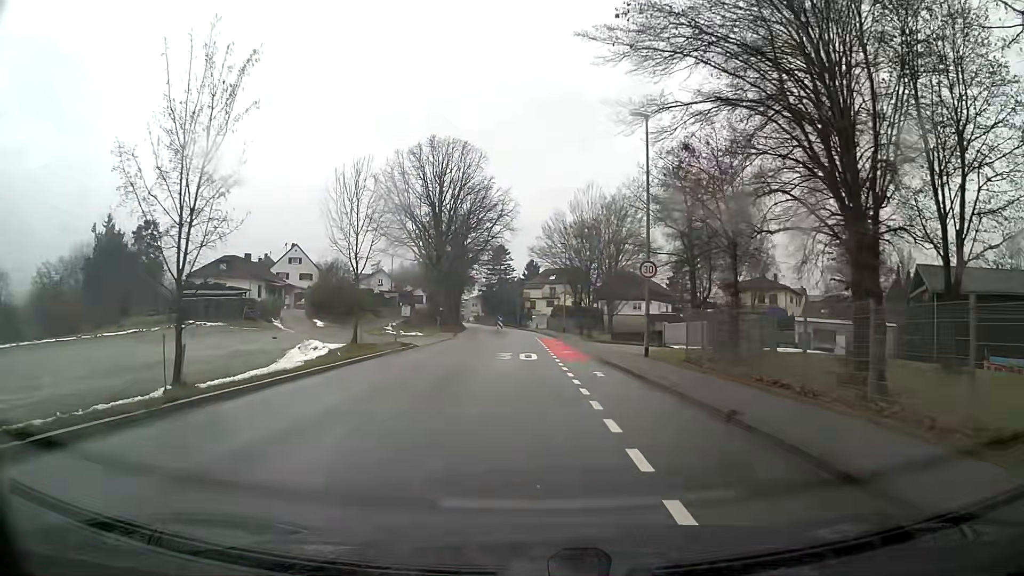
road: tertiary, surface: asphalt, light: Day
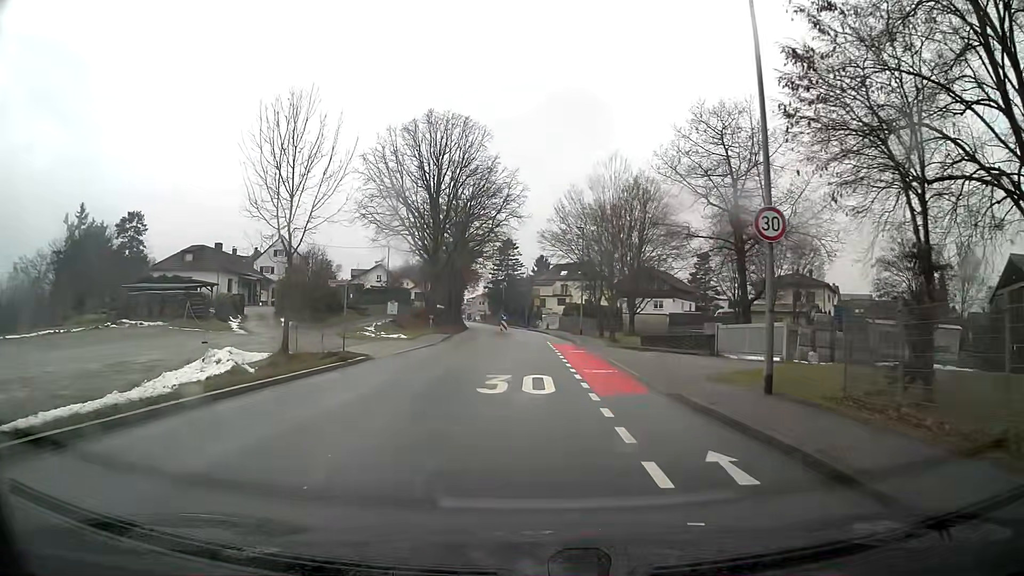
(0.0, +10.4) m; 0°
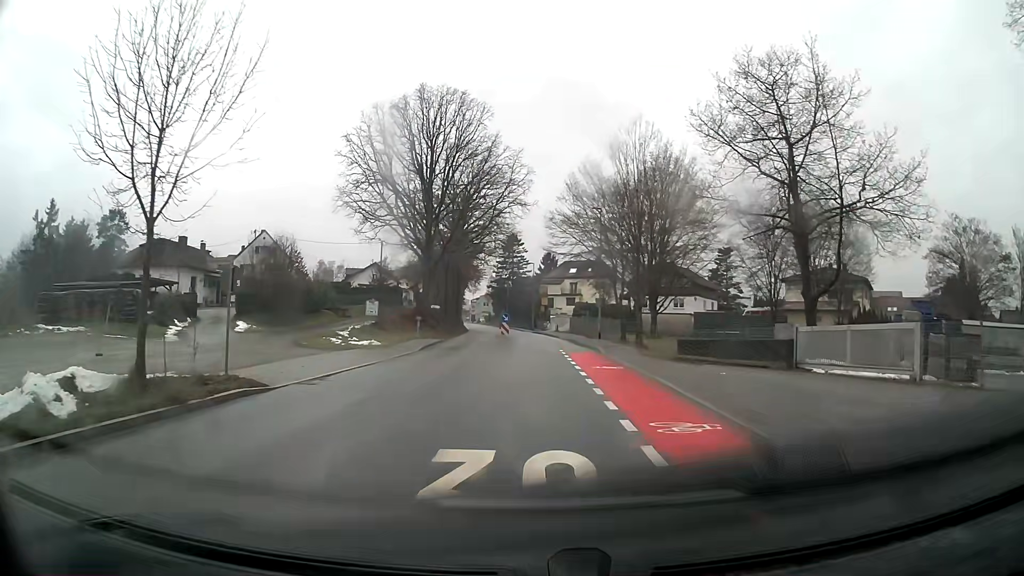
(-0.1, +9.3) m; -2°
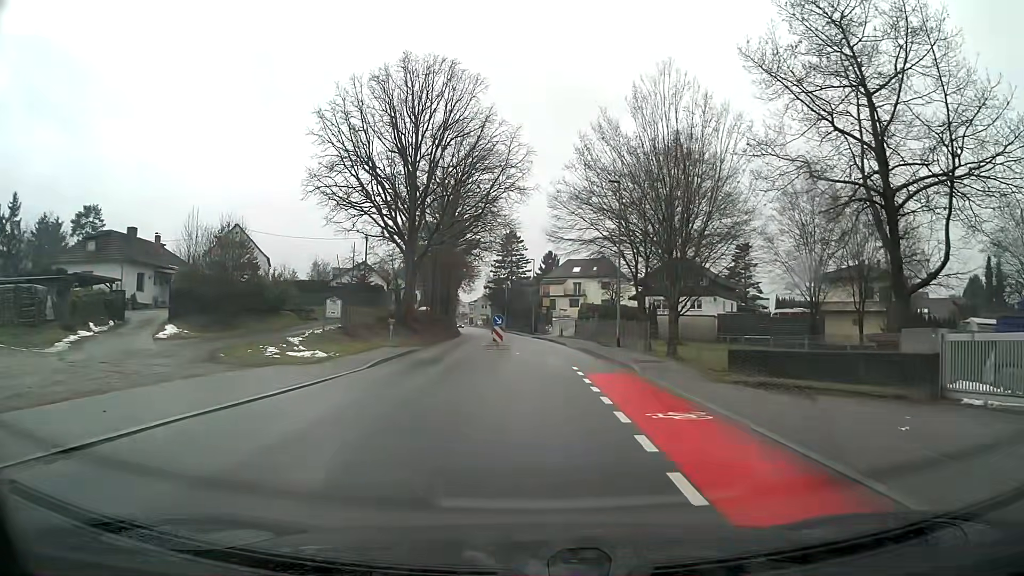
(0.0, +9.2) m; 0°
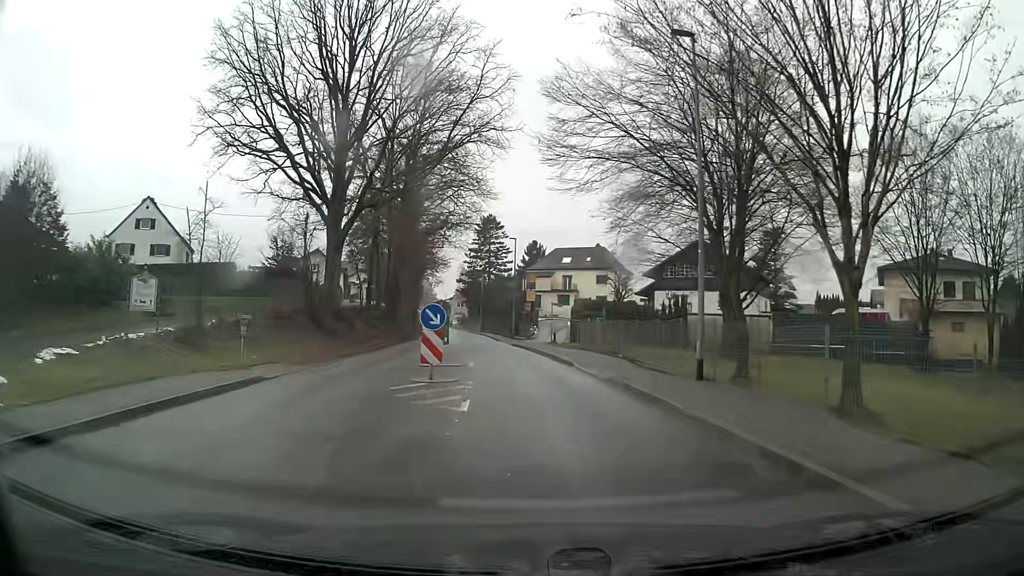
(+0.1, +18.5) m; +2°
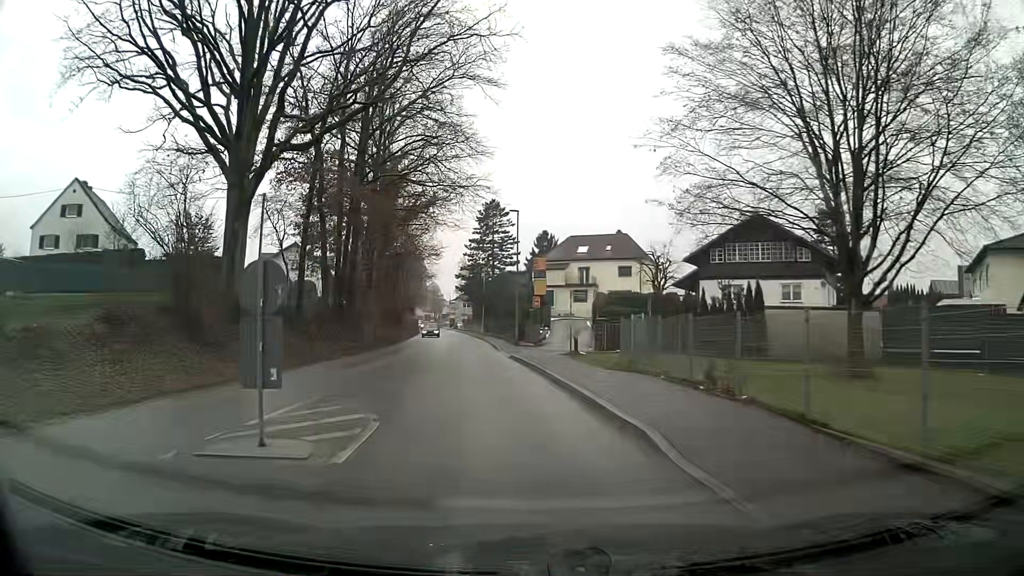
(-0.1, +14.1) m; -4°
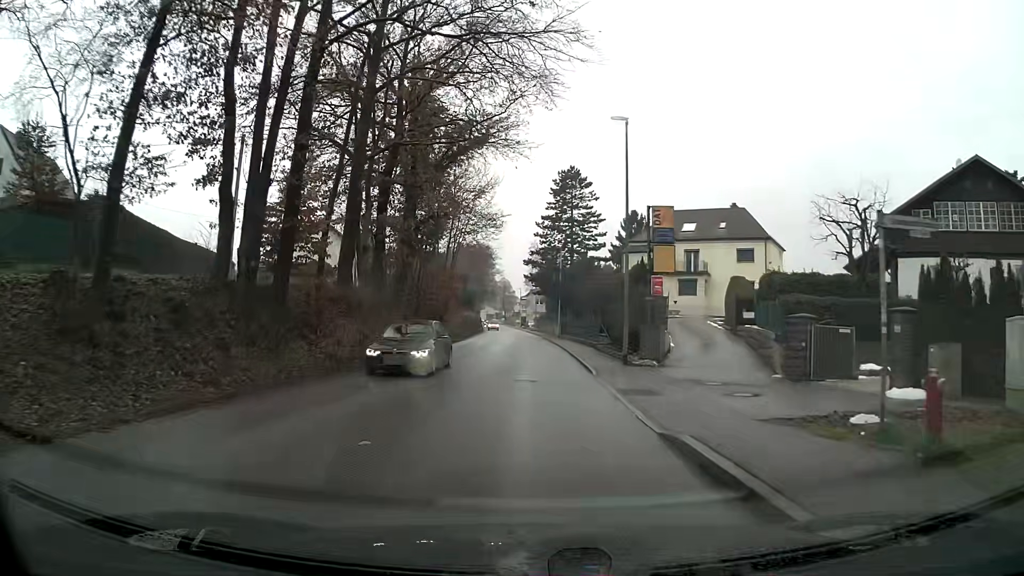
(-1.1, +19.0) m; -4°
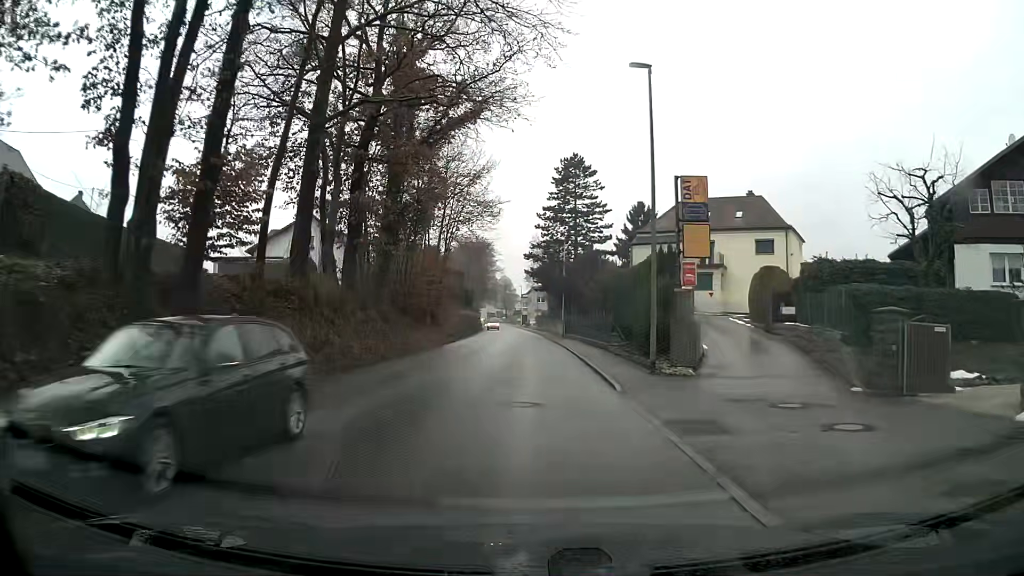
(0.0, +4.8) m; 0°
(0, +10) (0, +20) (0, +30) (0, +40) (0, +50) (-1, +60) (-1, +70) (-2, +80) (-2, +90) (-3, +100) m
